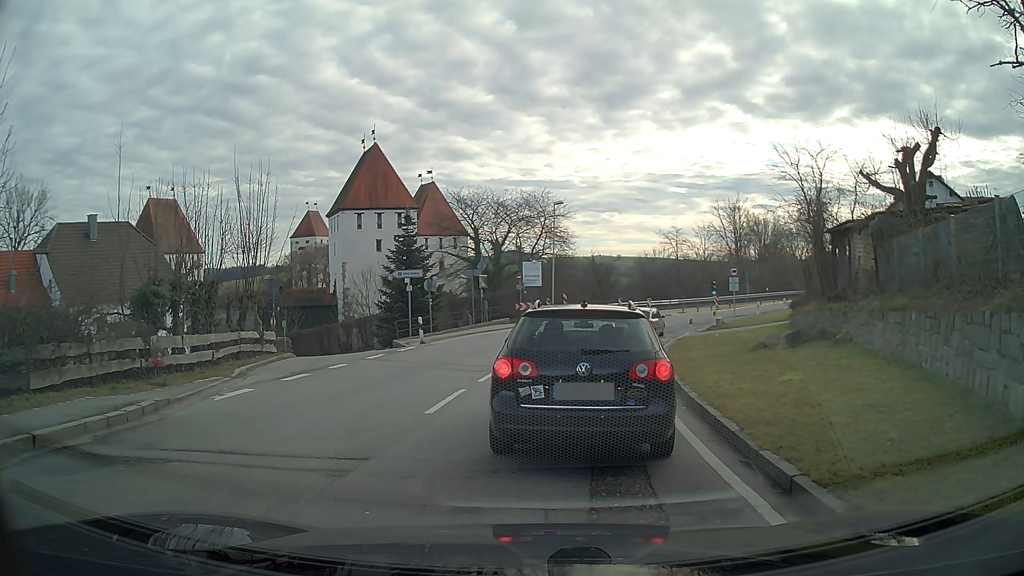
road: secondary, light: Day
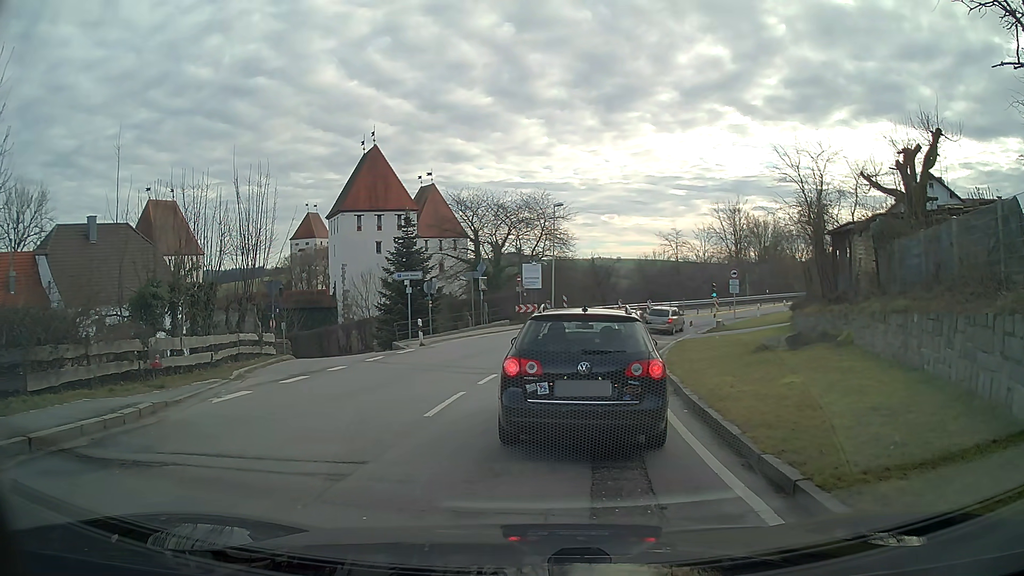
(0.0, 0.0) m; 0°
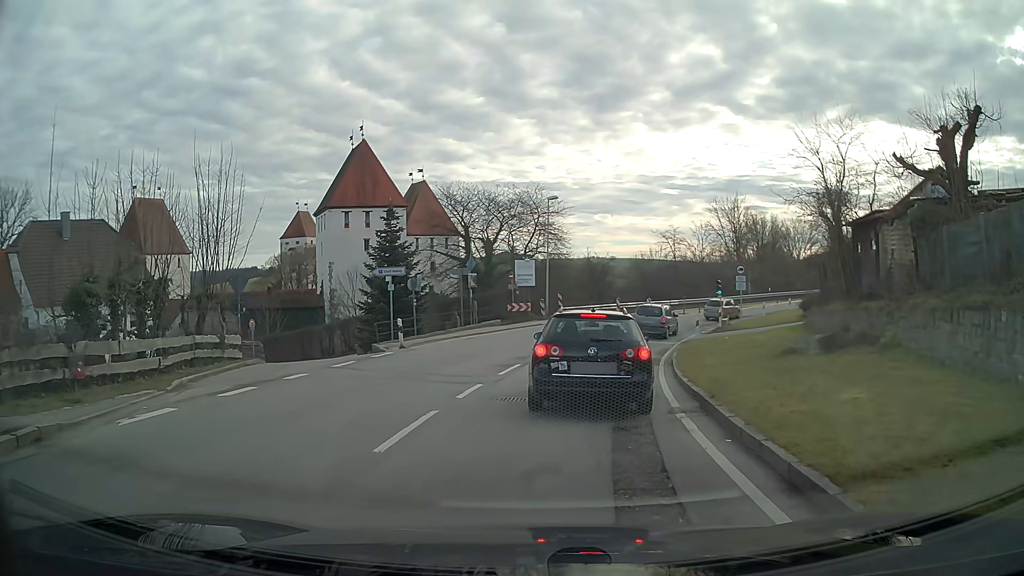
(+0.1, +2.8) m; +3°
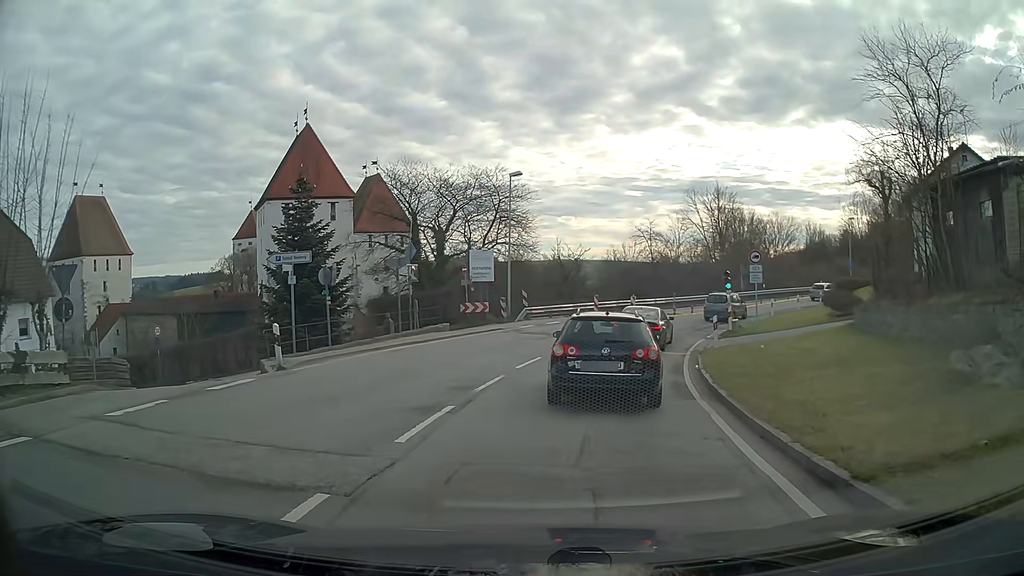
(+0.2, +8.5) m; +2°
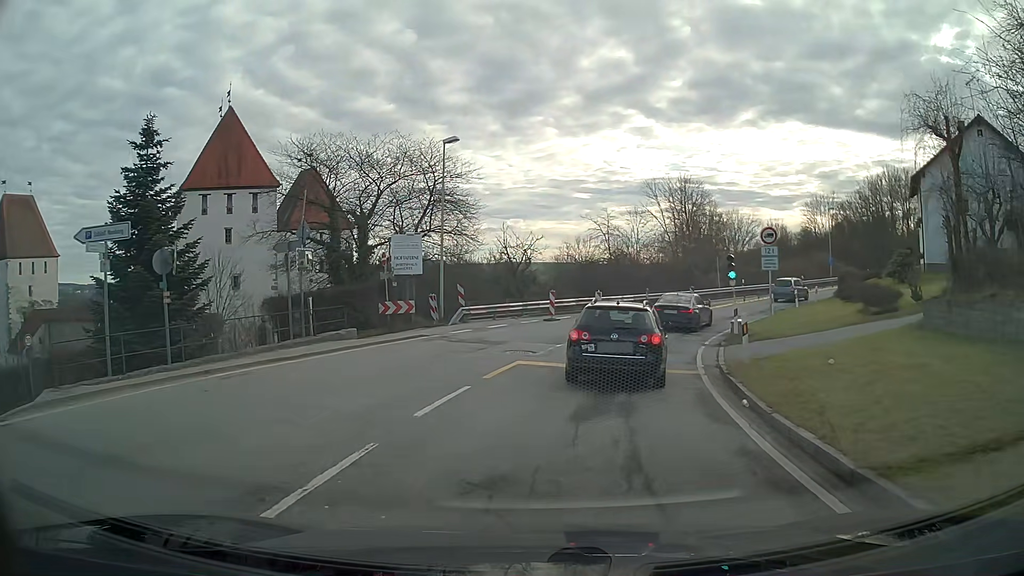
(+0.4, +8.0) m; +6°
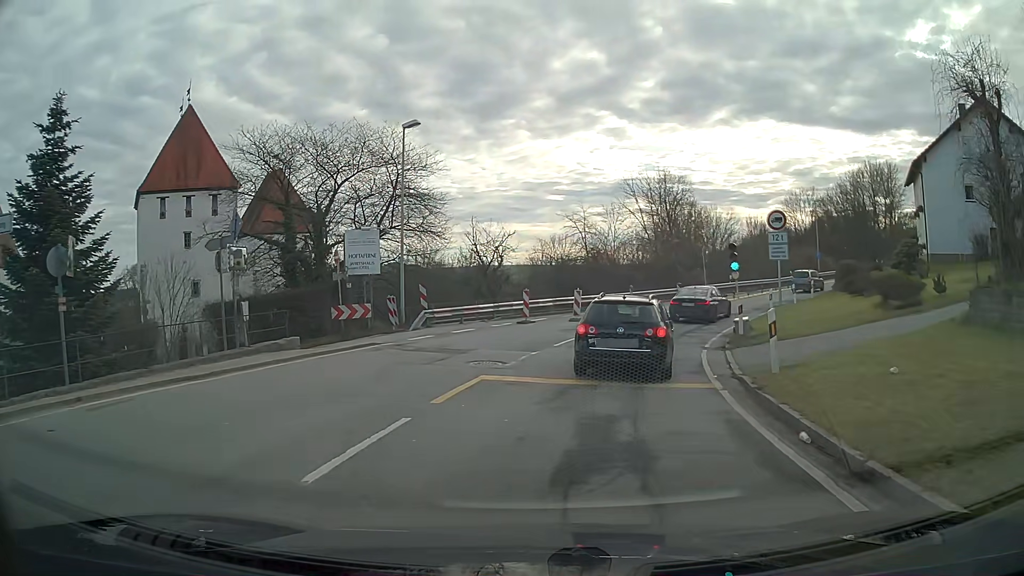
(+0.1, +3.3) m; +2°
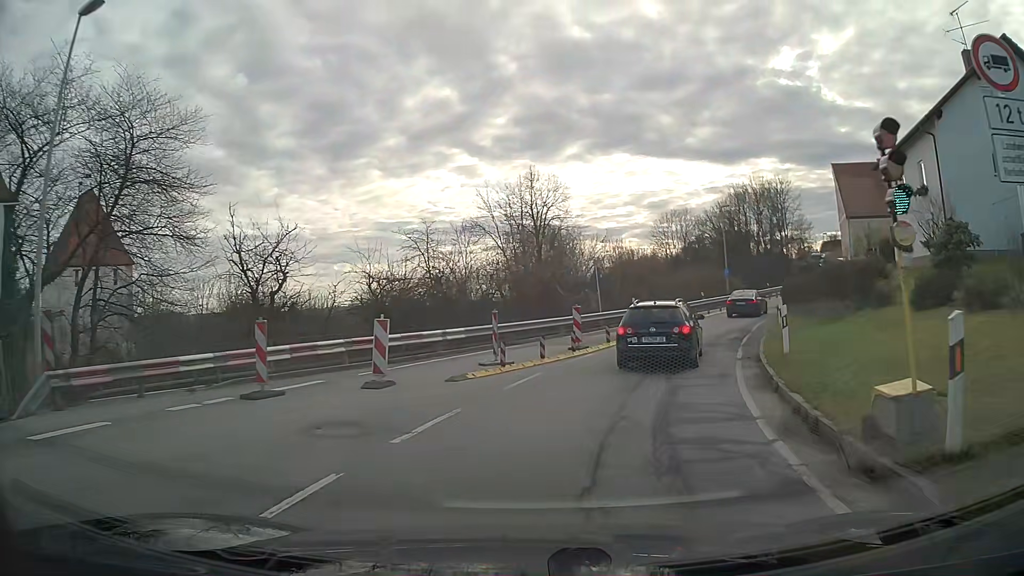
(+1.6, +15.0) m; +14°
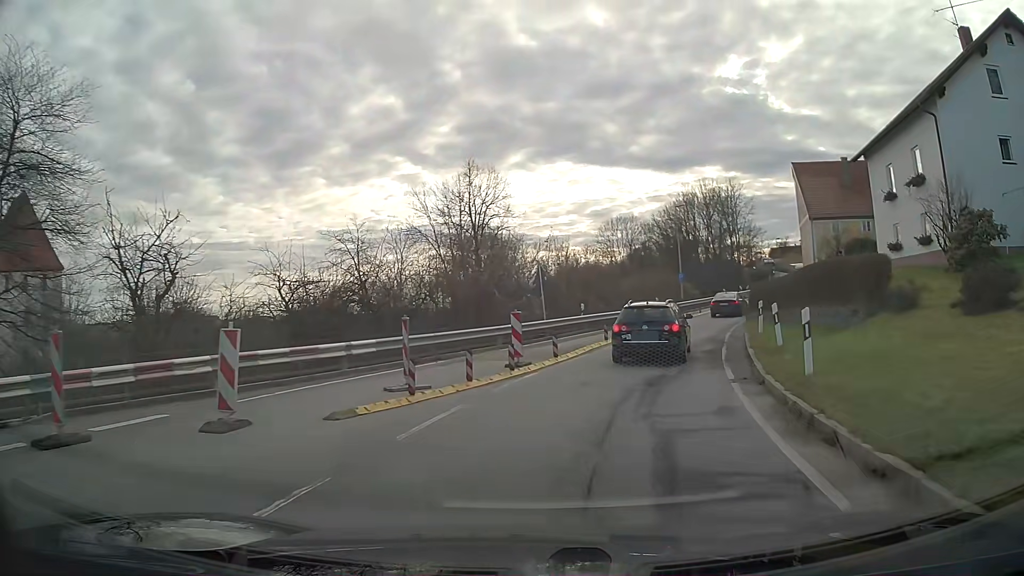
(+0.2, +4.2) m; +5°
(+1, +10) (+3, +20) (+6, +29) (+9, +39) (+14, +48) (+18, +57) (+23, +65) (+28, +74) (+33, +83) (+38, +92) m
